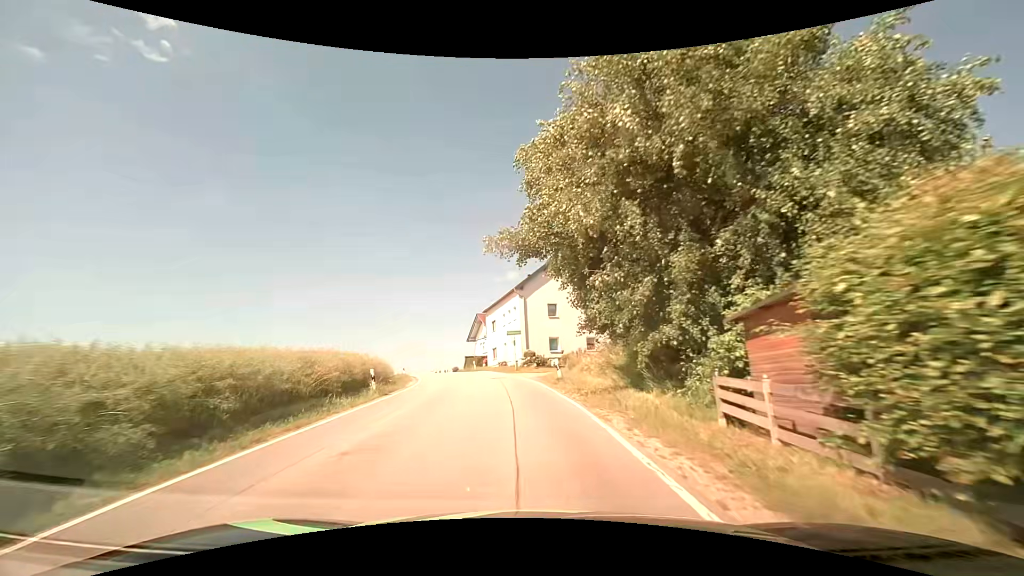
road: secondary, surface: asphalt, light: Day
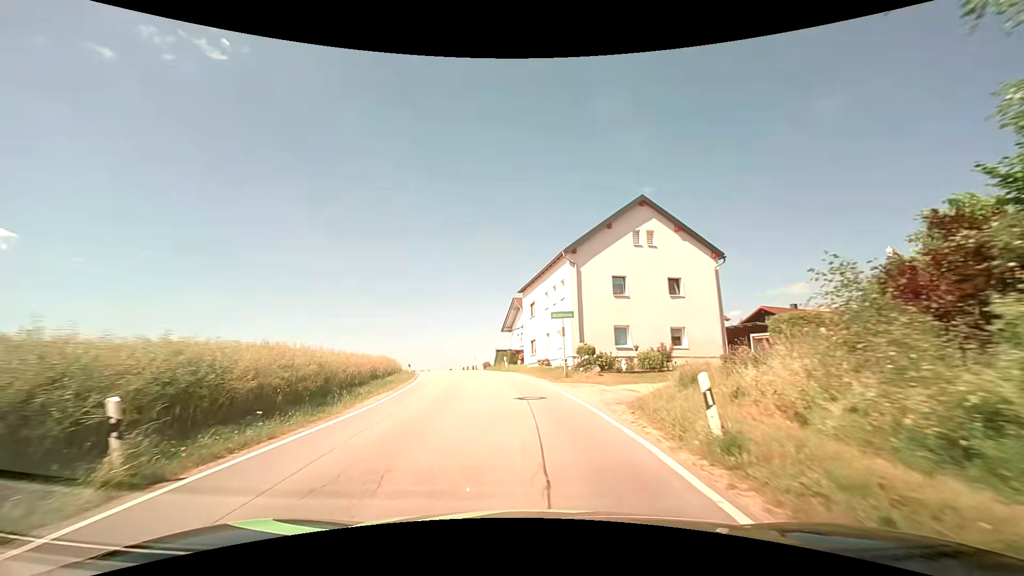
(-0.6, +13.7) m; -6°
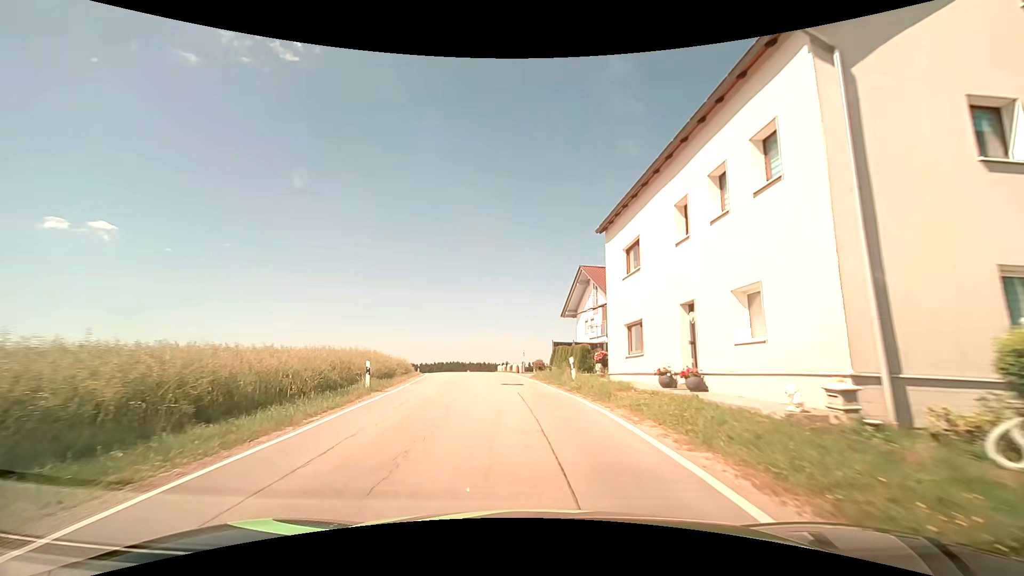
(-0.9, +19.8) m; -6°
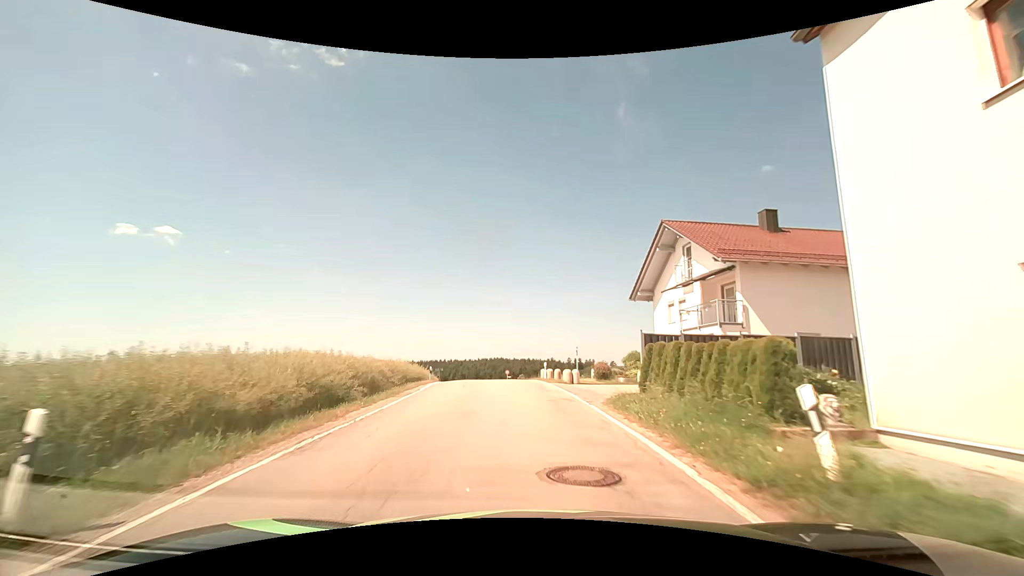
(-0.6, +13.1) m; -5°
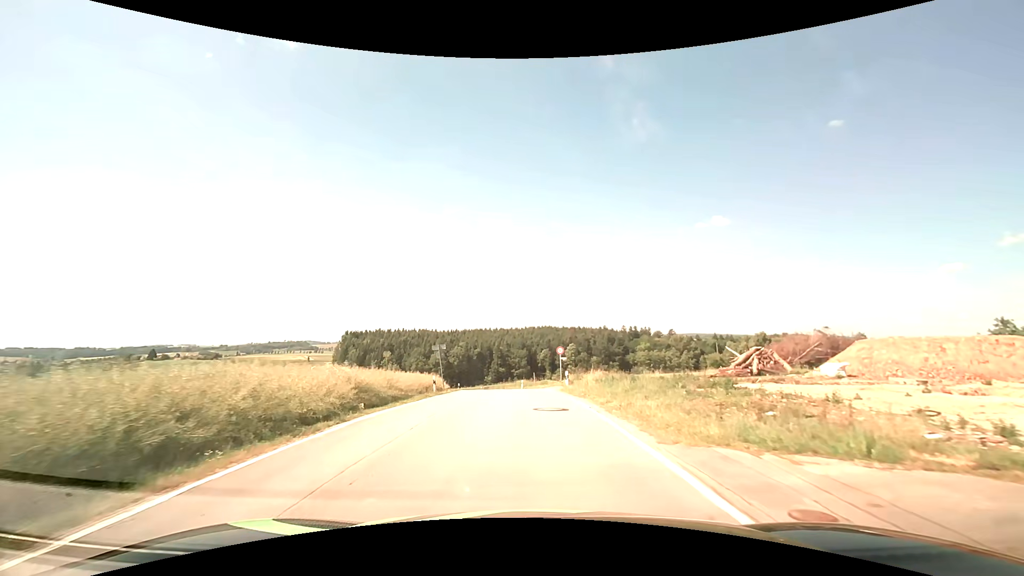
(-1.9, +30.6) m; -6°
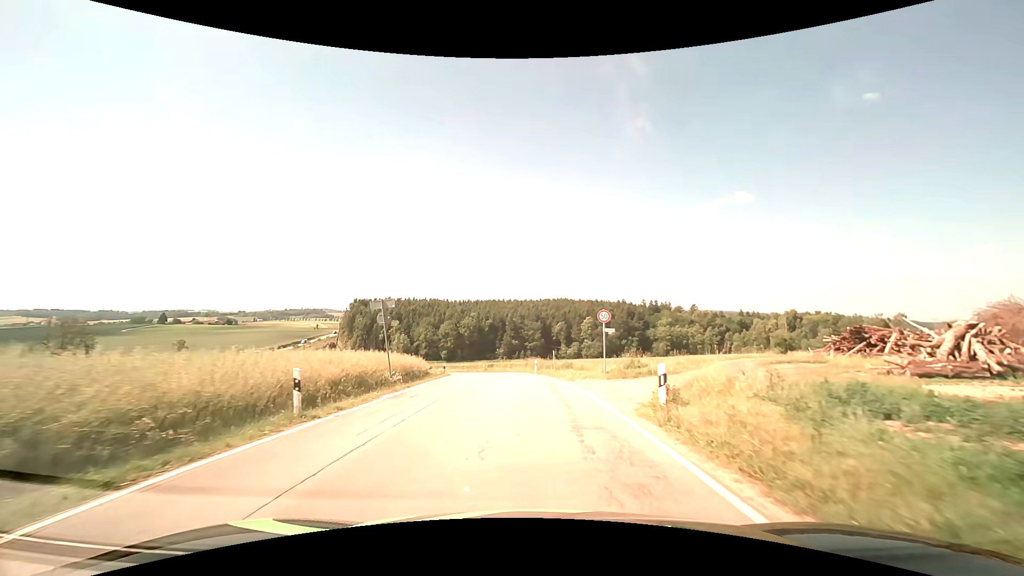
(-0.2, +18.2) m; -1°
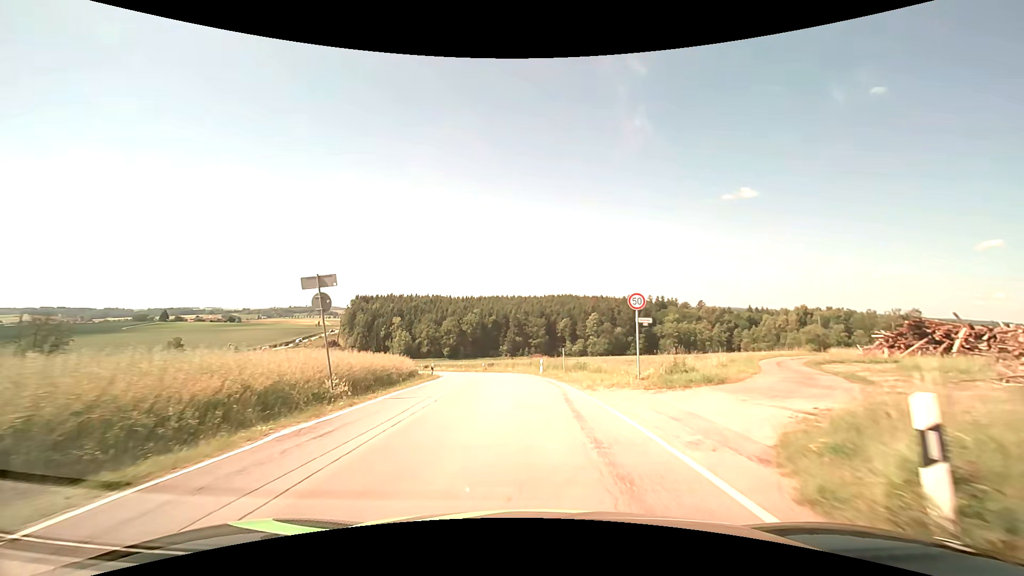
(0.0, +6.6) m; 0°
